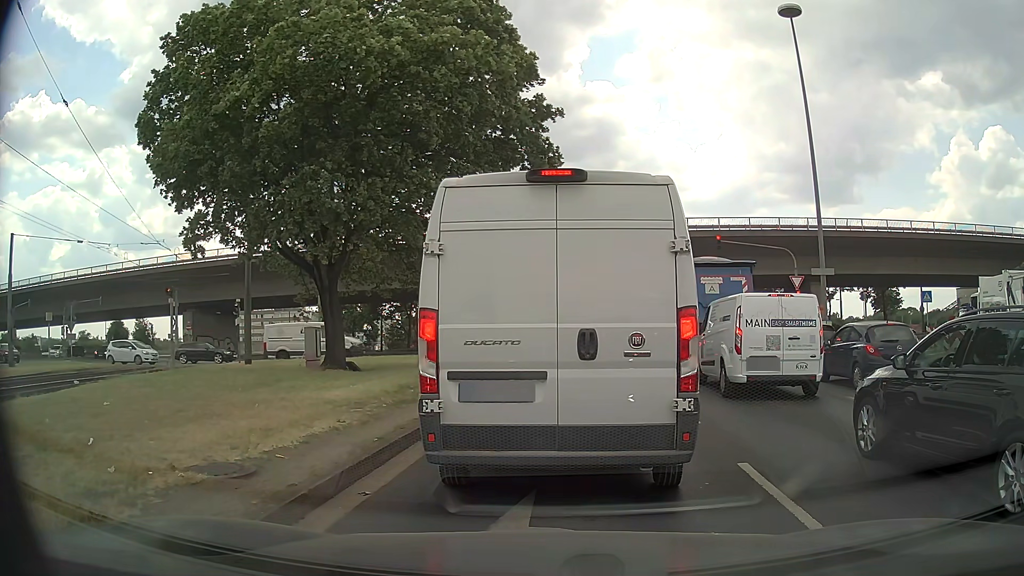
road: primary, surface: asphalt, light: Day
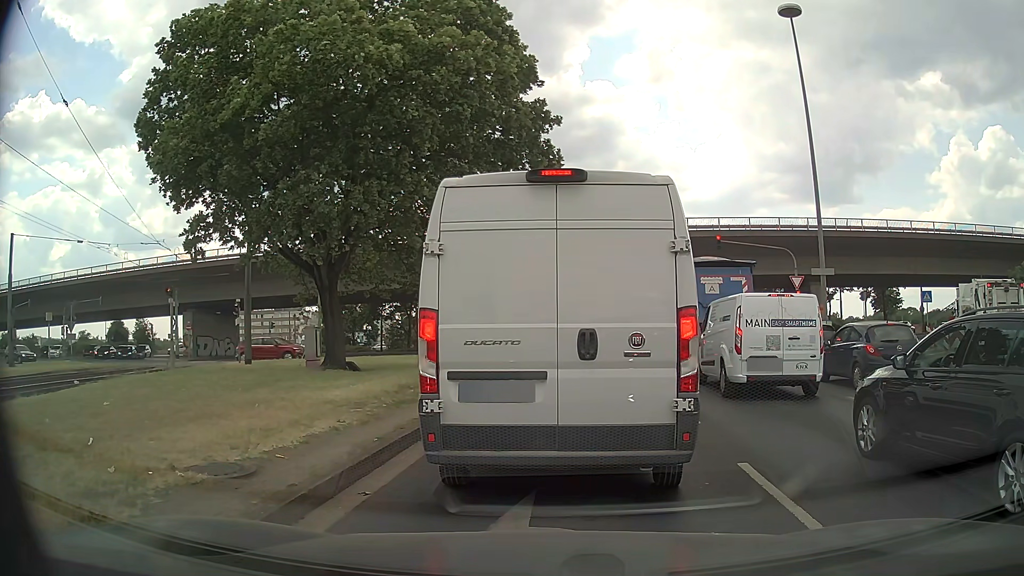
(0.0, 0.0) m; 0°
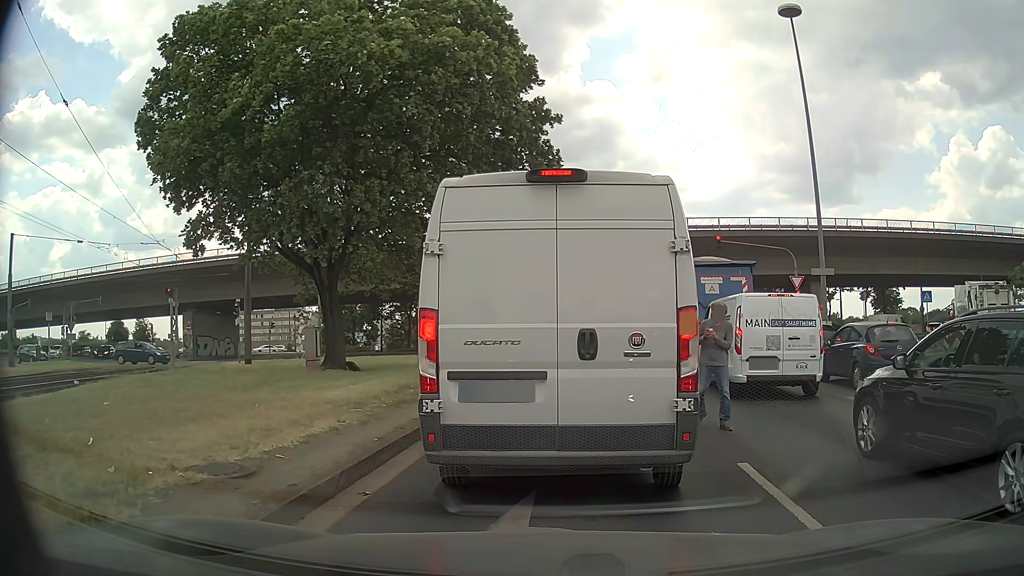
(0.0, 0.0) m; 0°
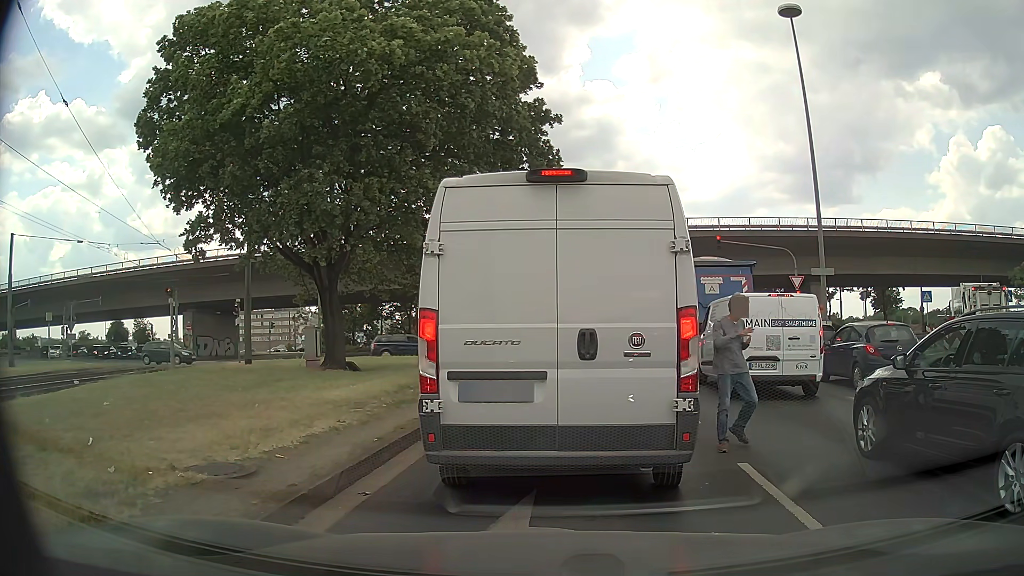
(0.0, 0.0) m; 0°
(0, +10) (+1, +20) (+2, +30) (+4, +40) (+5, +50) (+6, +60) (+7, +70) (+7, +80) (+5, +89) (+1, +99) m
